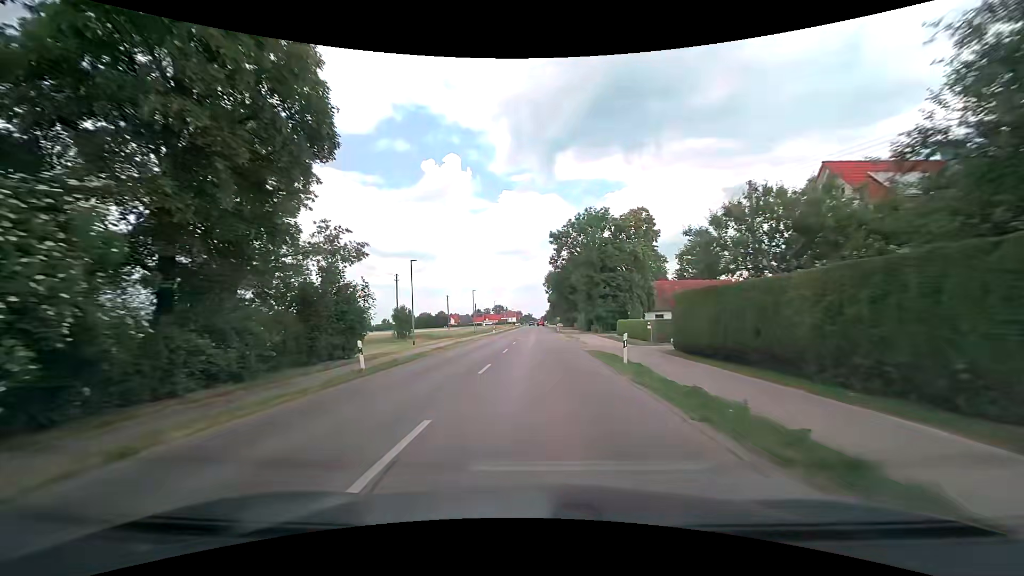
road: tertiary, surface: asphalt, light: Day
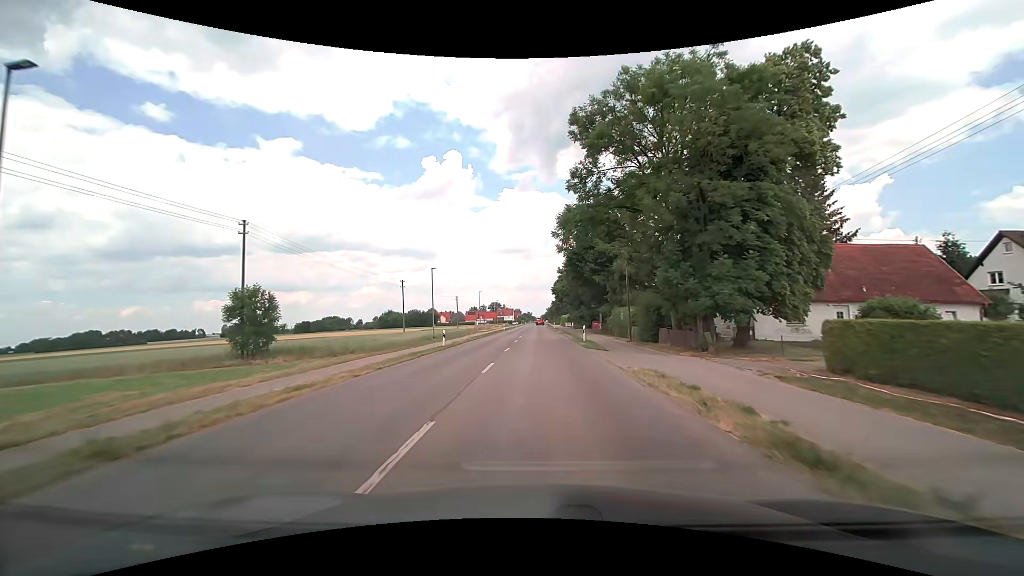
(+0.2, +36.3) m; 0°
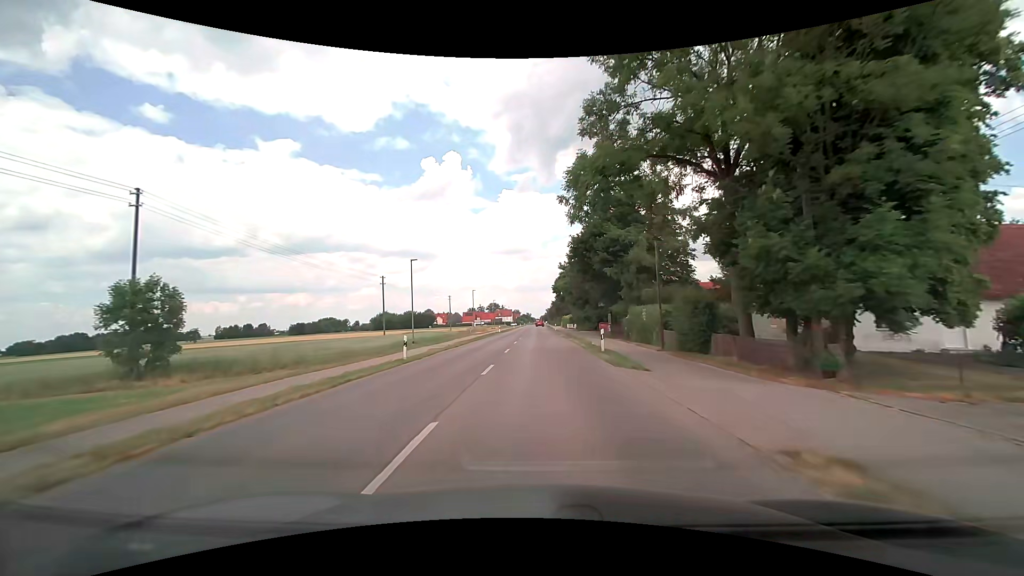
(0.0, +8.8) m; 0°
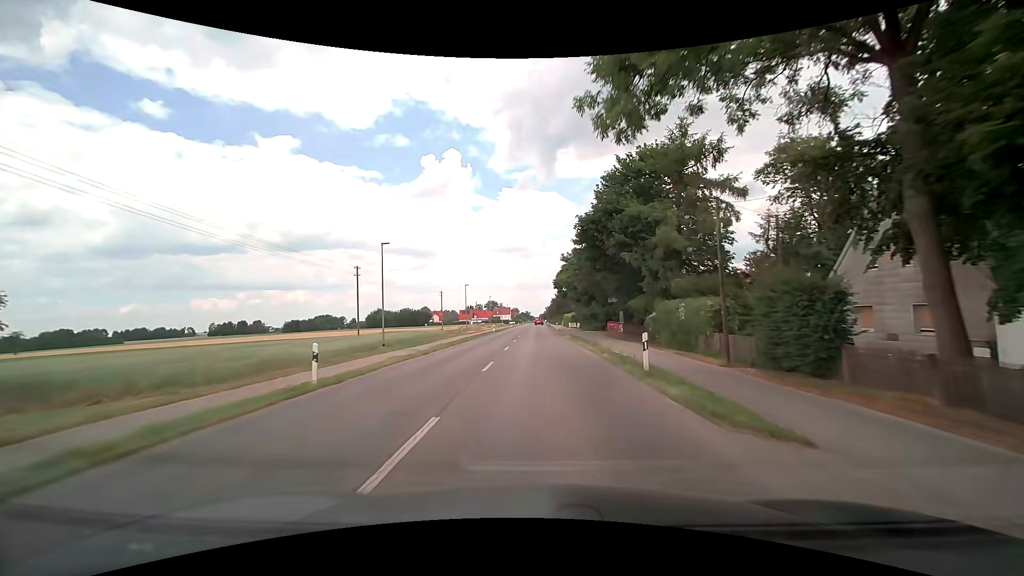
(0.0, +8.7) m; 0°
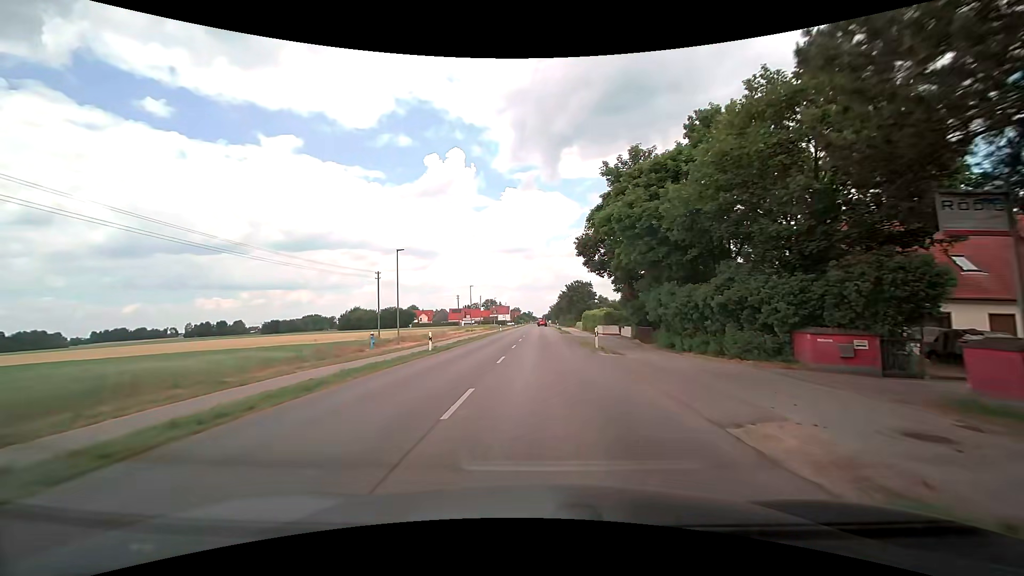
(0.0, +42.0) m; -1°
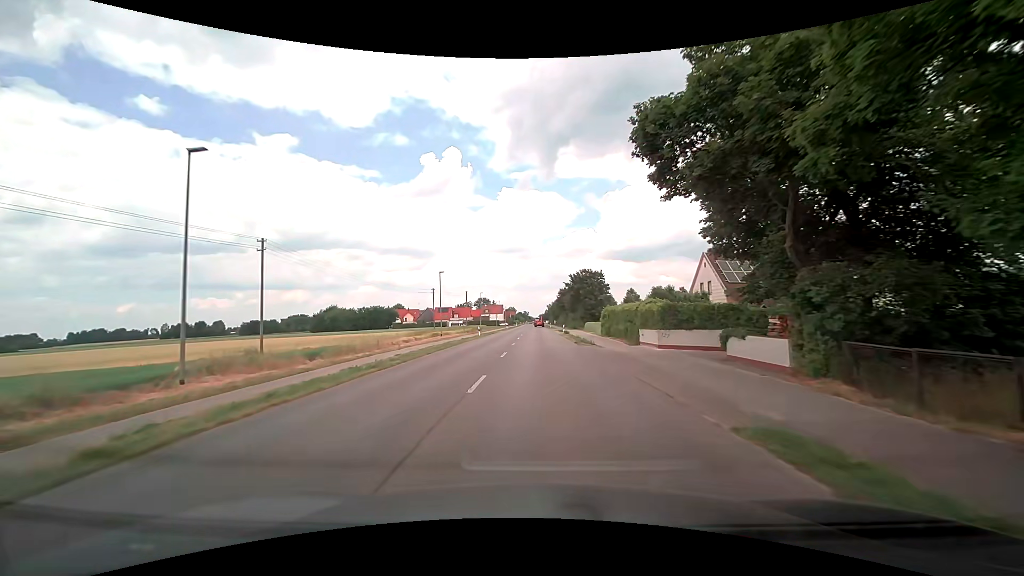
(+0.2, +24.5) m; 0°
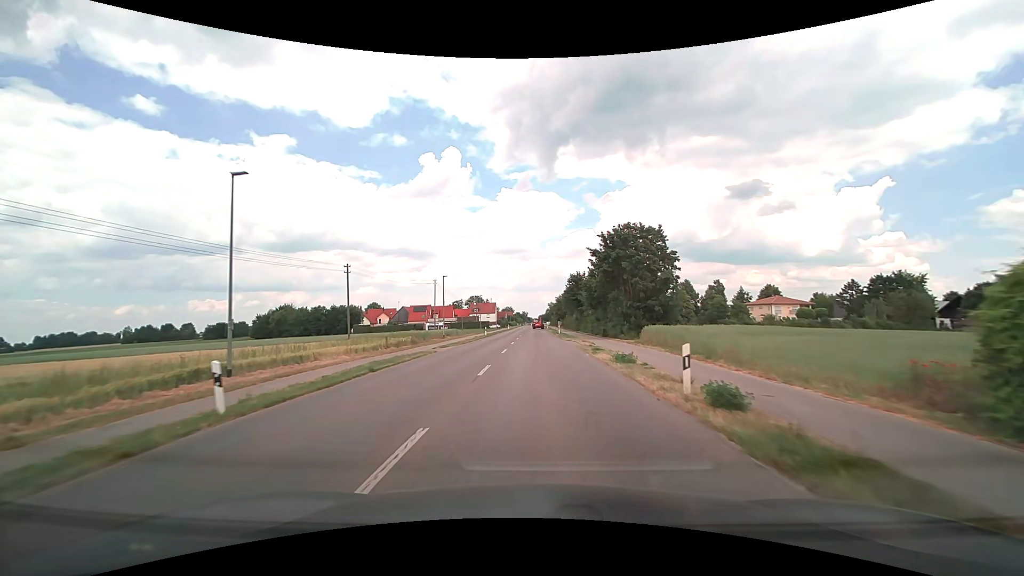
(+0.3, +42.0) m; +1°
(0, +10) (0, +20) (0, +30) (0, +40) (0, +50) (0, +60) (0, +70) (0, +80) (0, +90) (0, +100) m
